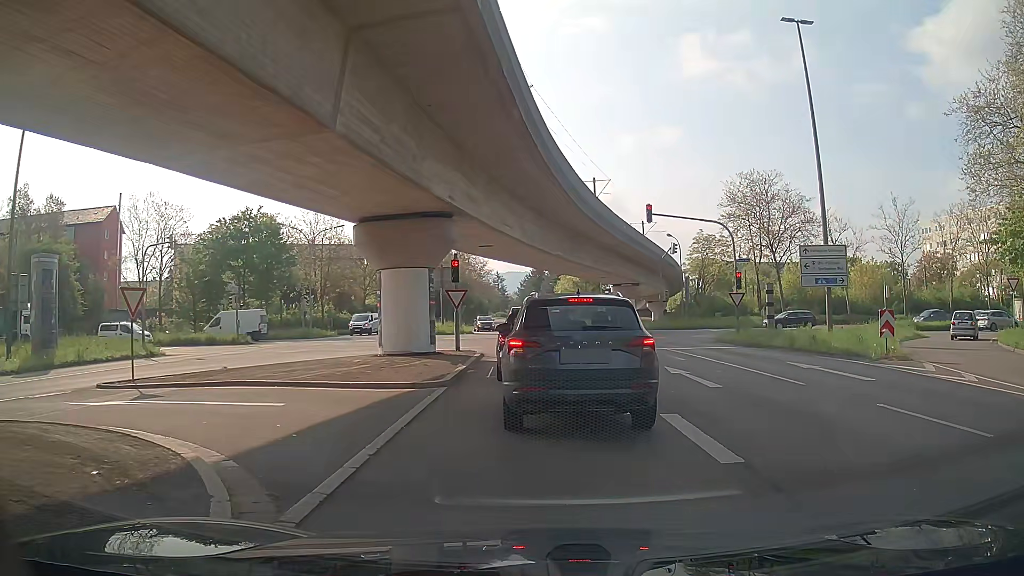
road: tertiary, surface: asphalt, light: Day
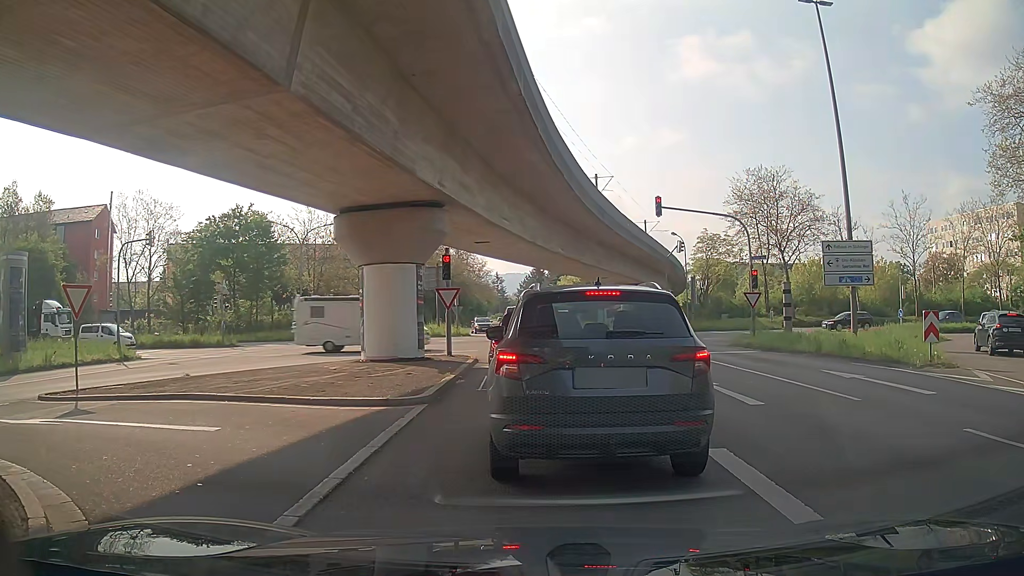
(+0.1, +2.2) m; +1°
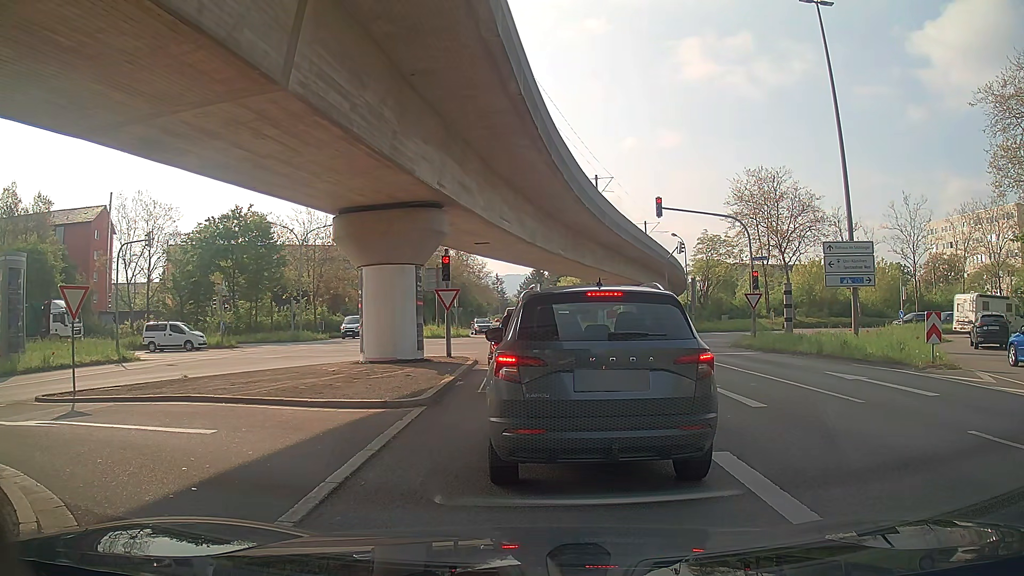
(0.0, +0.2) m; 0°
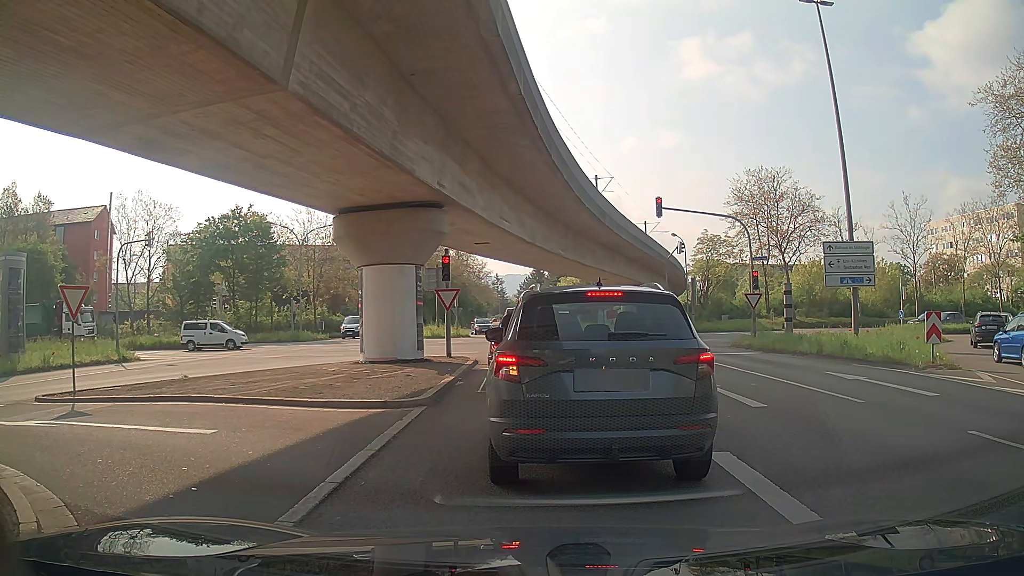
(0.0, 0.0) m; 0°
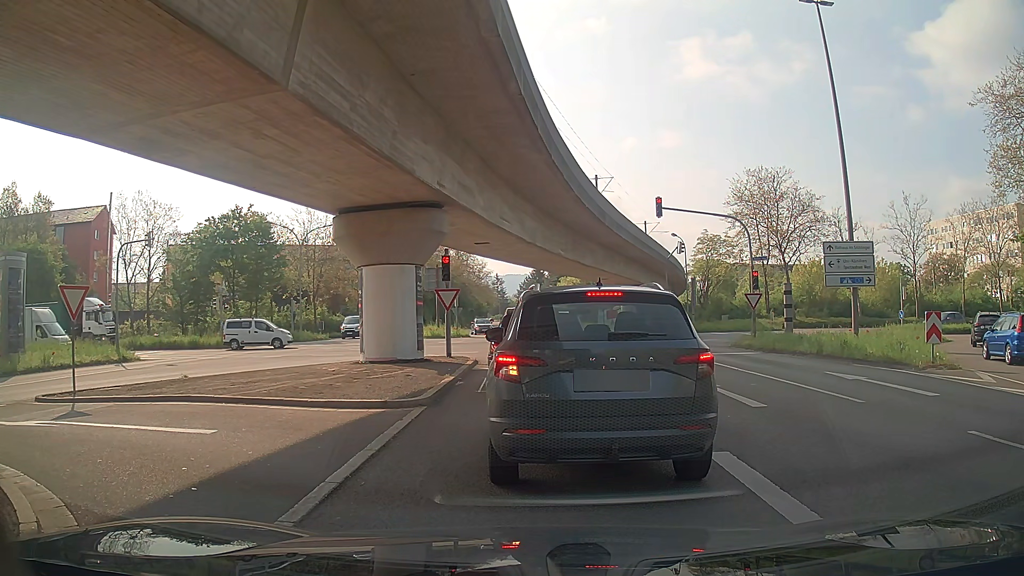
(0.0, 0.0) m; 0°
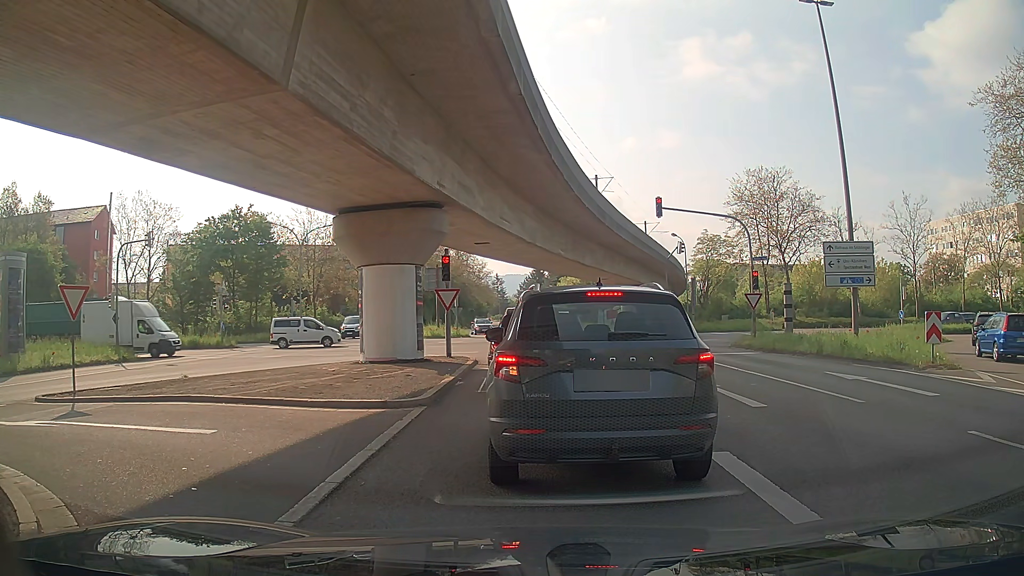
(0.0, 0.0) m; 0°
